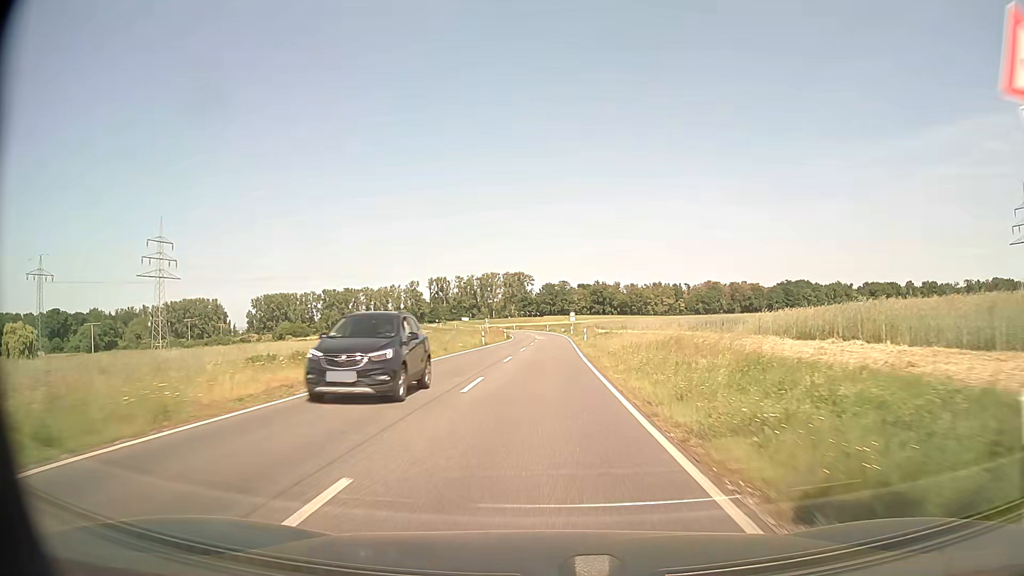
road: secondary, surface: asphalt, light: Day
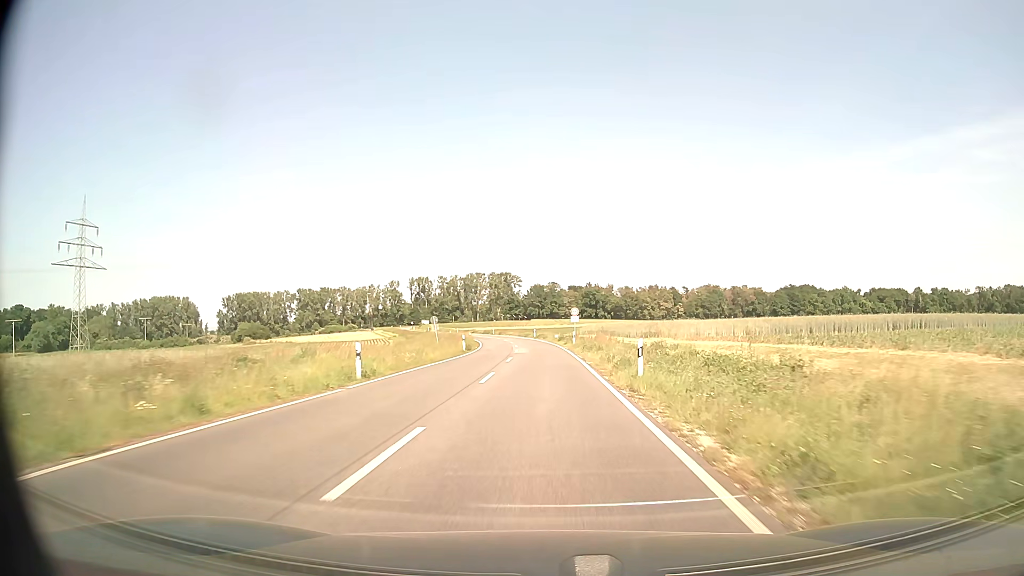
(+0.4, +32.7) m; +1°
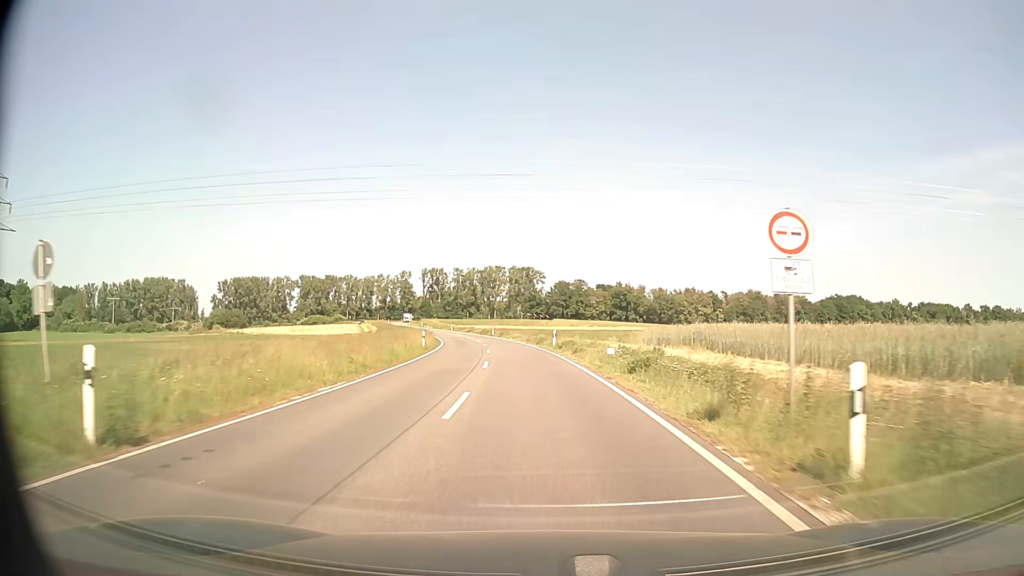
(-0.2, +43.6) m; -2°
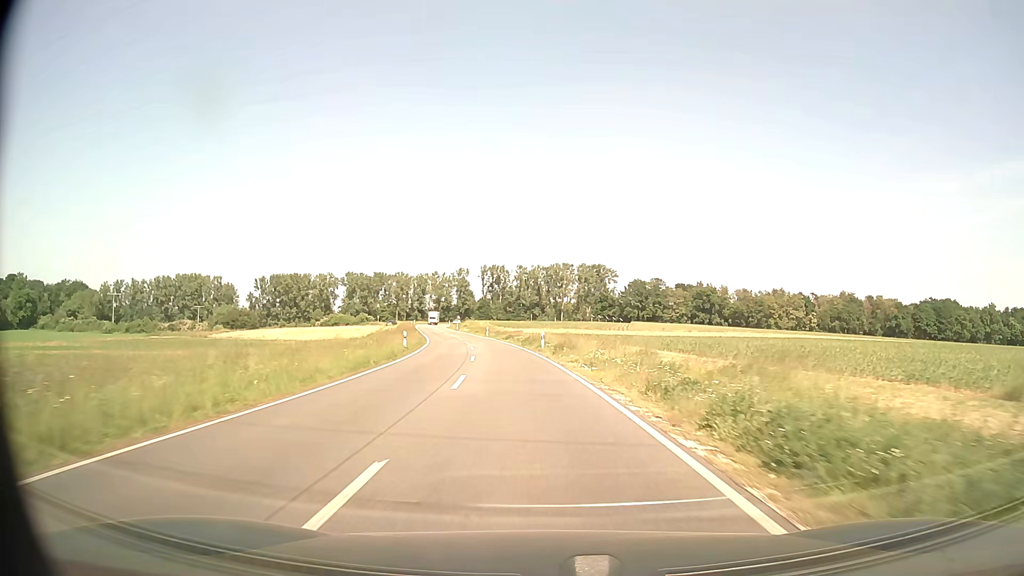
(-1.9, +43.5) m; -6°
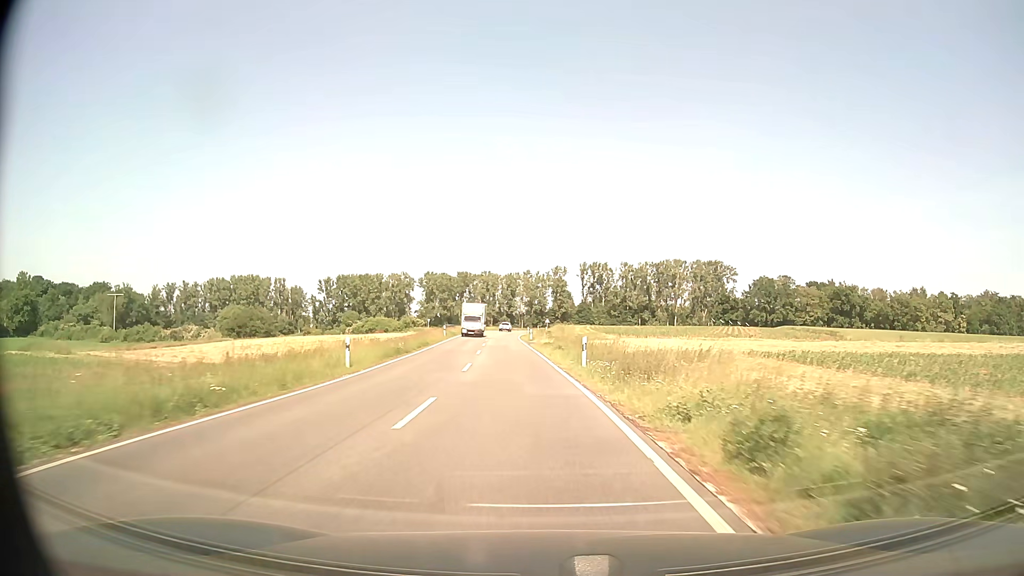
(-4.2, +54.3) m; -9°
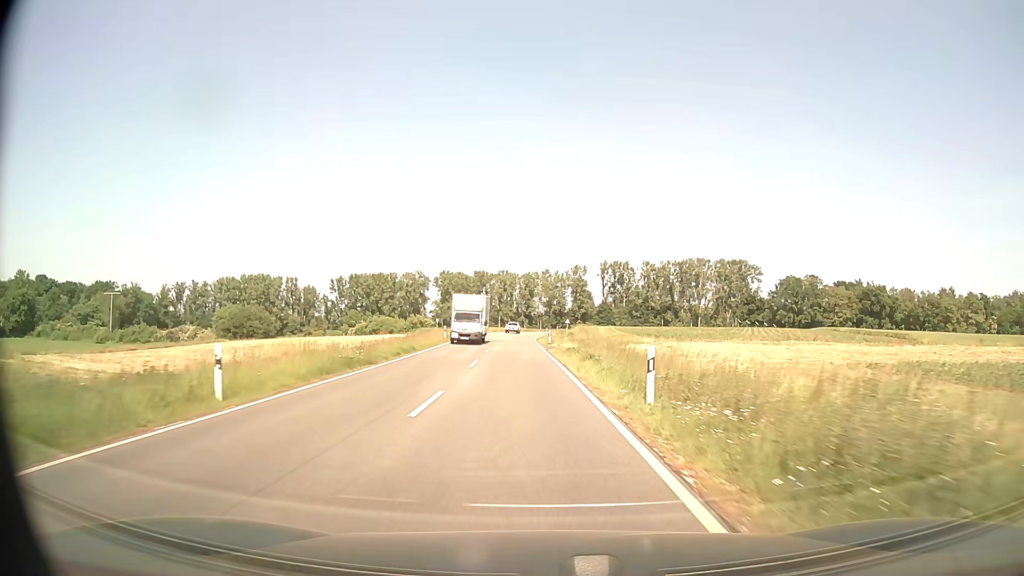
(-0.2, +10.9) m; -2°
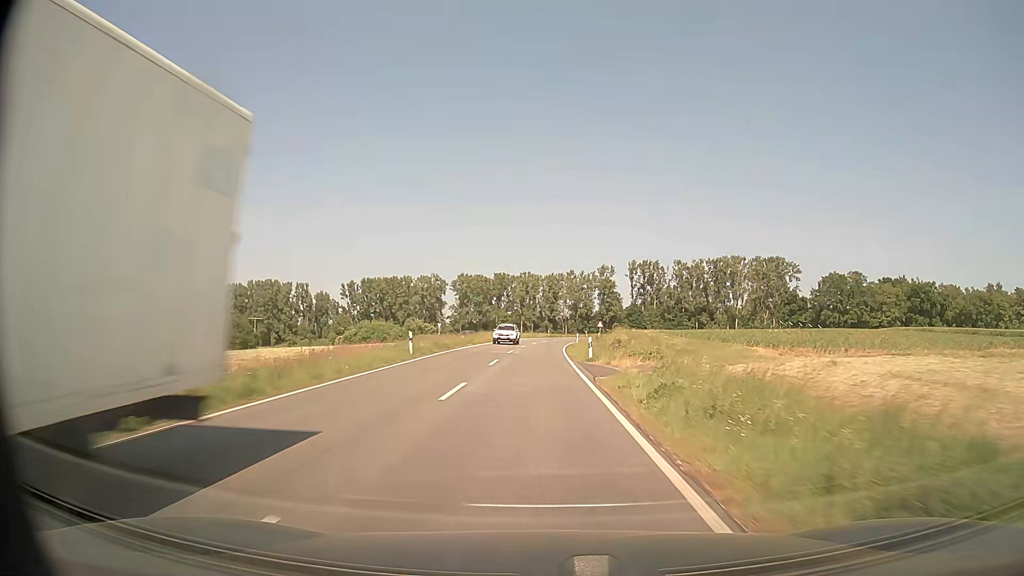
(-0.4, +21.8) m; -2°
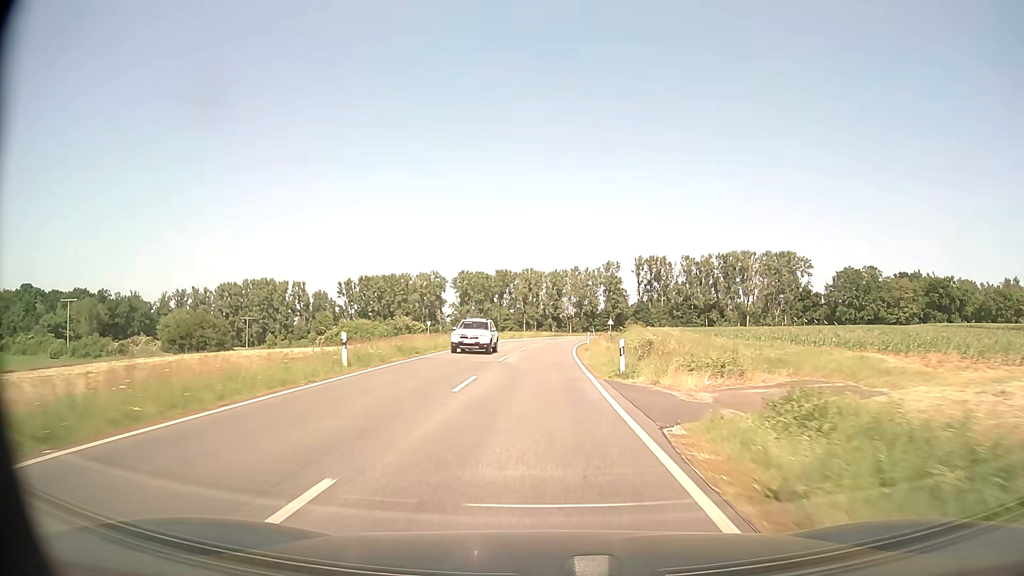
(0.0, +10.9) m; 0°
(0, +10) (0, +20) (0, +30) (+1, +40) (+1, +50) (+2, +60) (+3, +70) (+4, +80) (+5, +90) (+7, +100) m
